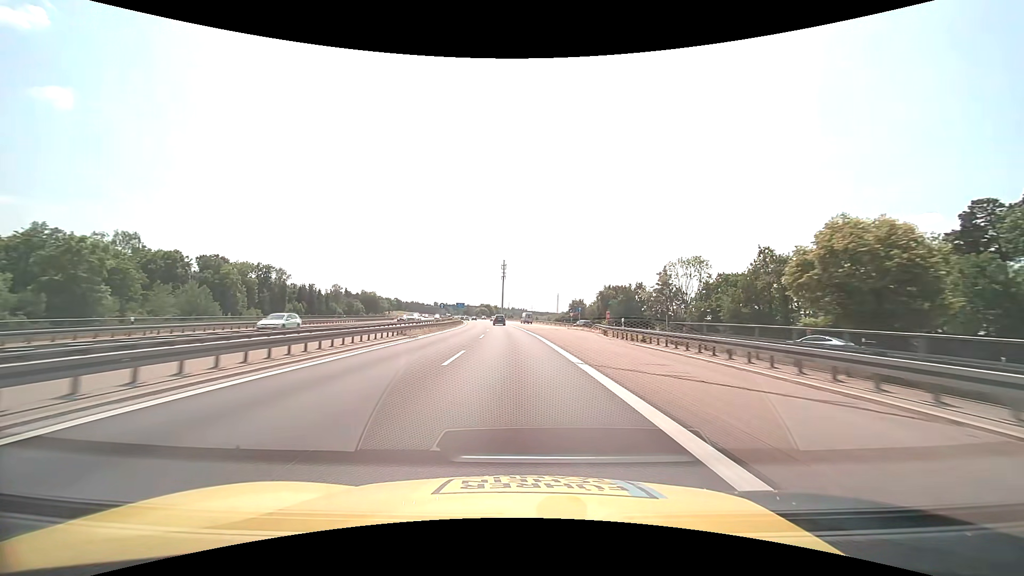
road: motorway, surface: asphalt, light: Day
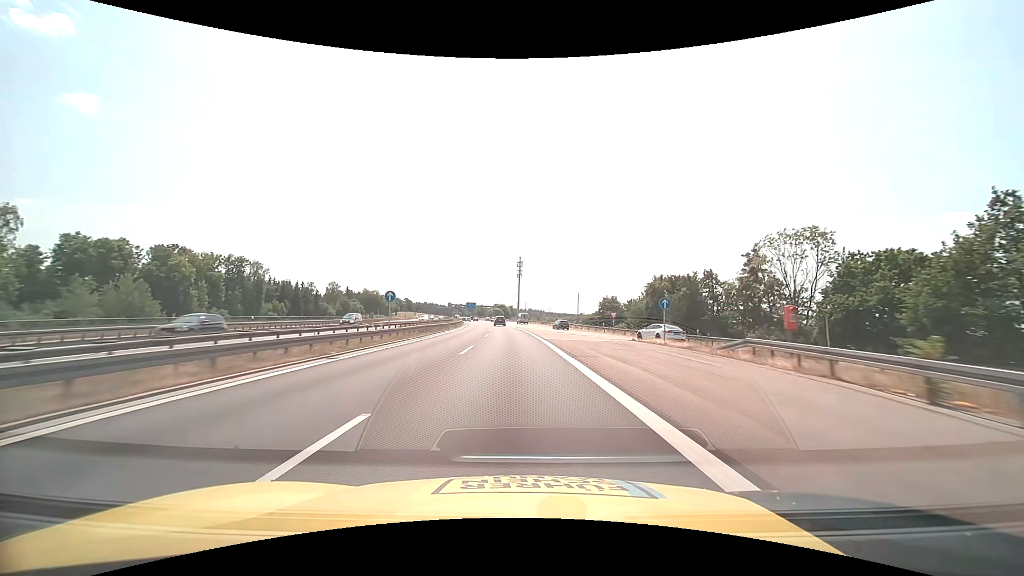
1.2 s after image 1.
(-0.5, +31.0) m; -2°
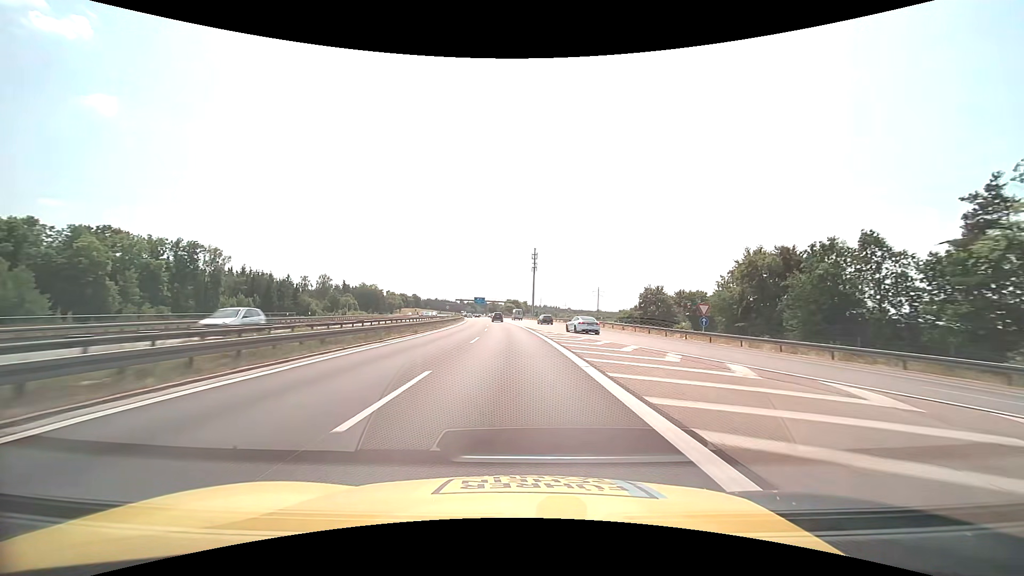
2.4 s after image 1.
(-0.5, +31.1) m; -2°
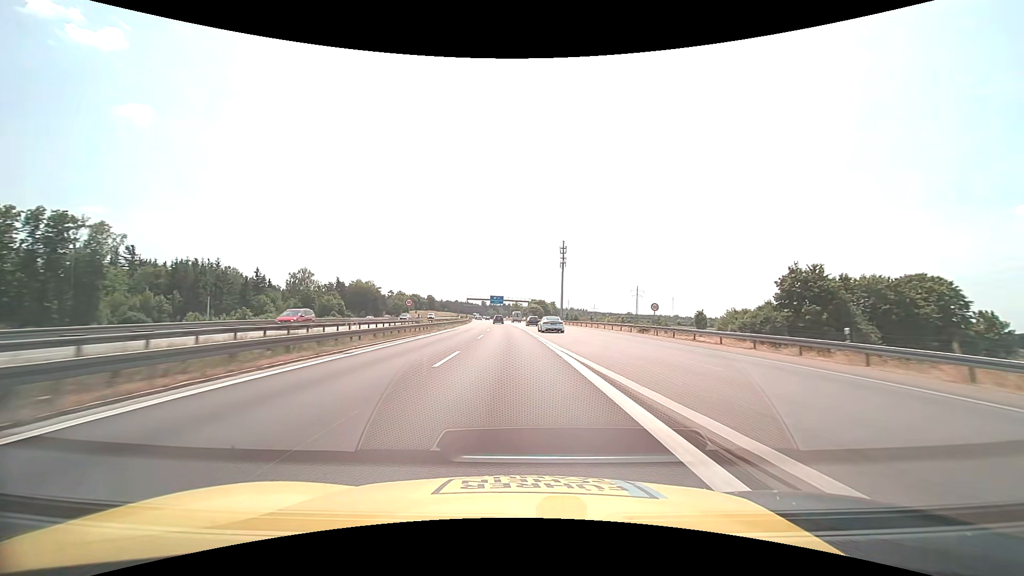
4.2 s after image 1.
(-1.2, +46.6) m; -3°
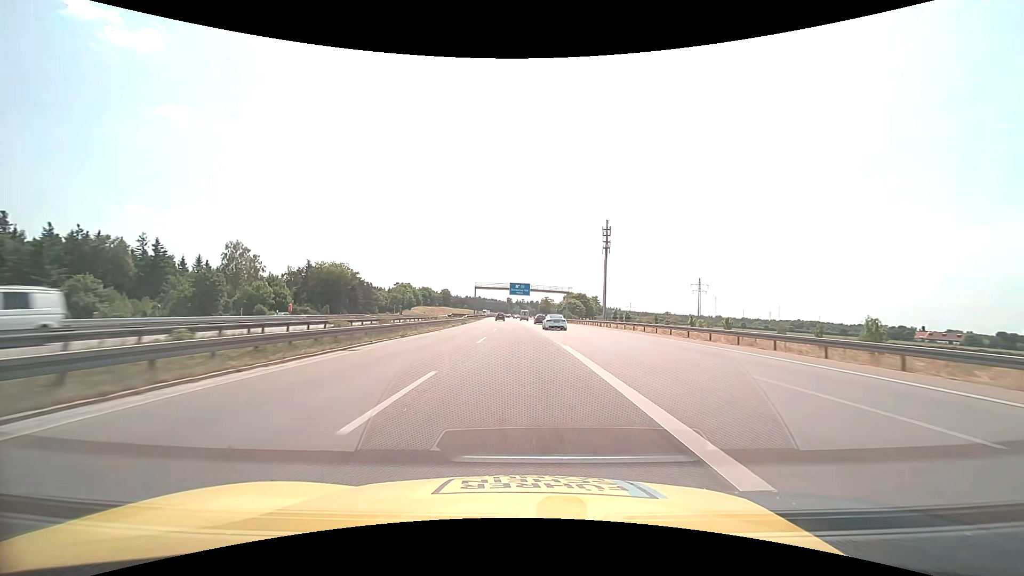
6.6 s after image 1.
(-2.1, +62.0) m; -3°
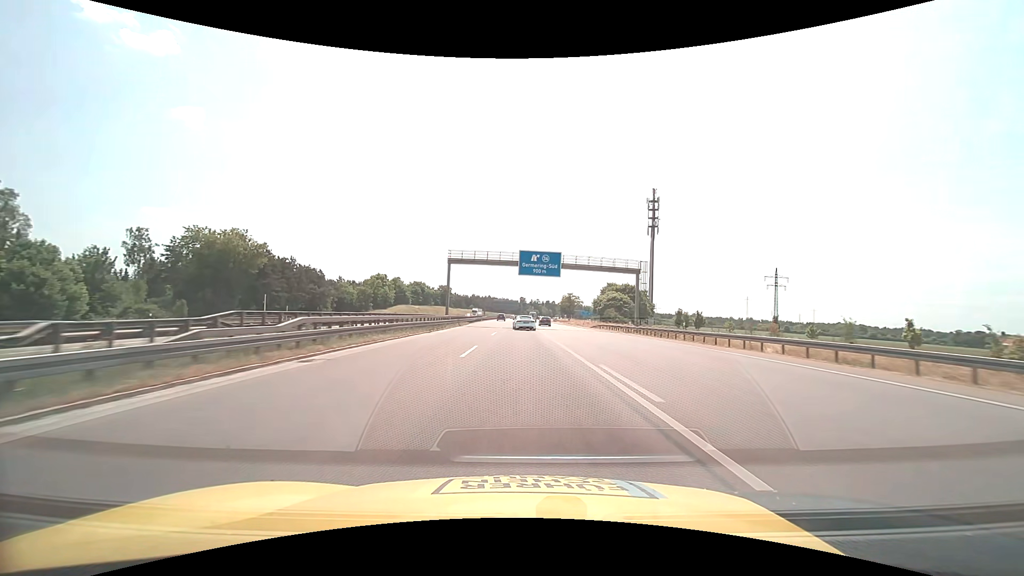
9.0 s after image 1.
(-0.9, +62.0) m; -2°
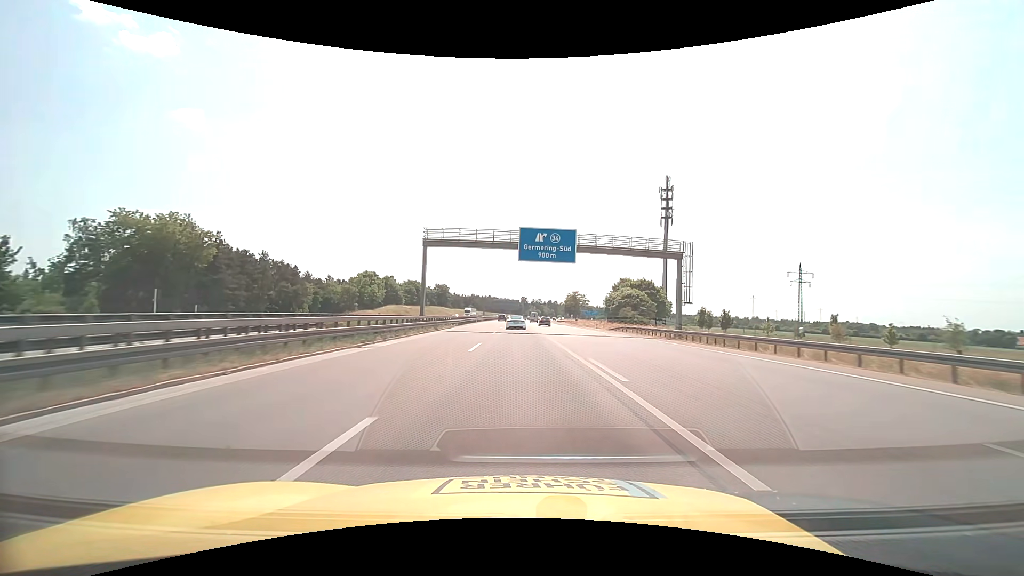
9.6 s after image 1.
(0.0, +15.5) m; 0°
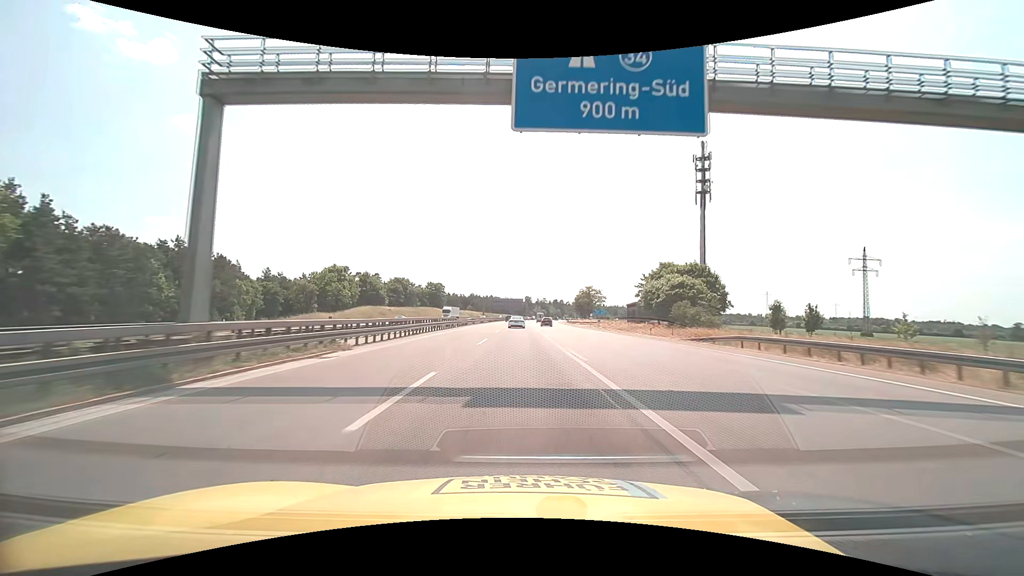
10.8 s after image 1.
(-0.1, +31.0) m; 0°
(0, +10) (0, +20) (0, +30) (0, +40) (0, +50) (0, +60) (0, +70) (0, +80) (0, +90) (0, +100) m
